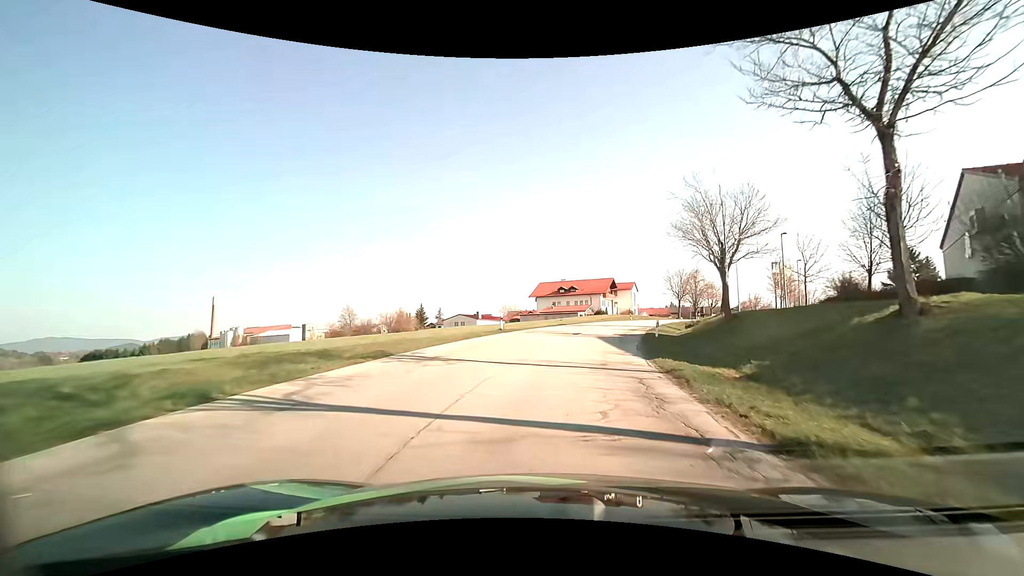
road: tertiary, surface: asphalt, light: Day
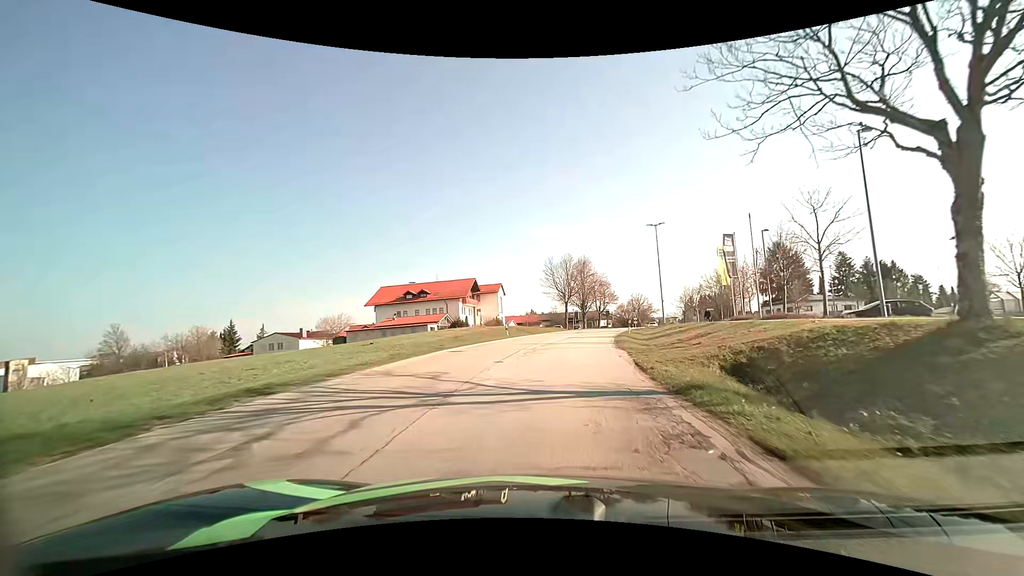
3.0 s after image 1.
(+4.7, +33.4) m; +15°
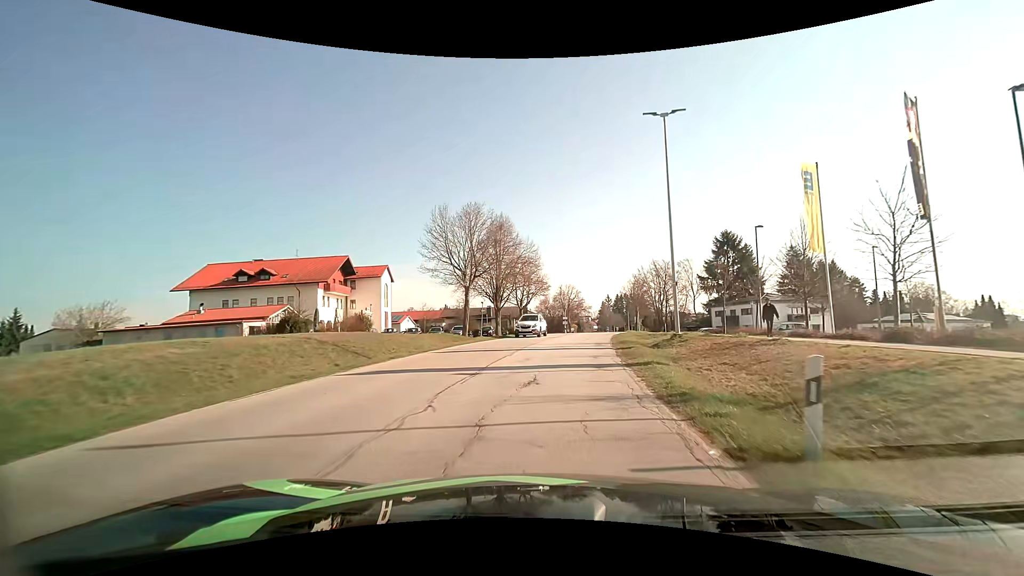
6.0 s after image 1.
(+2.8, +30.6) m; +10°
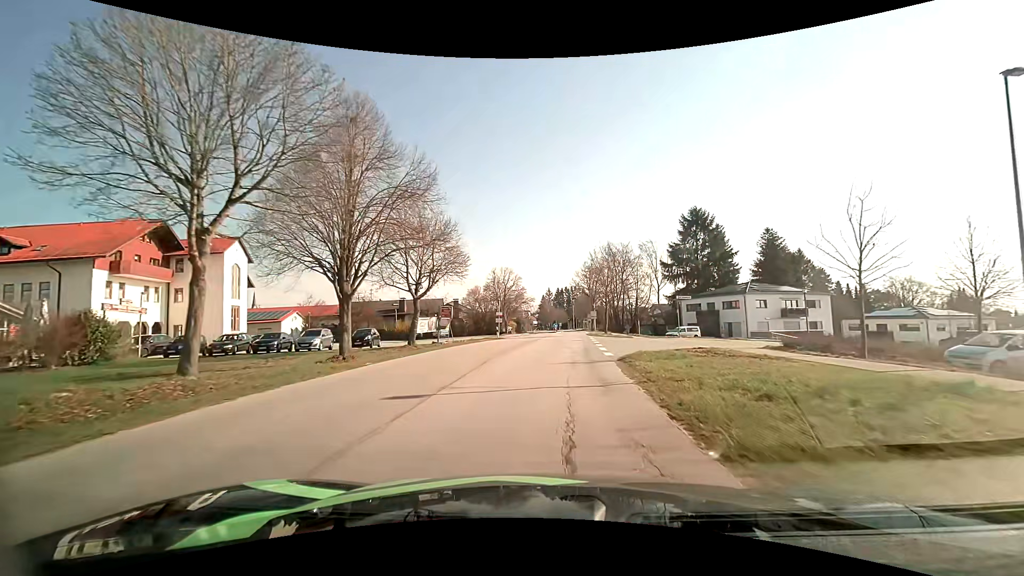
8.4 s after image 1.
(+1.9, +25.0) m; +7°
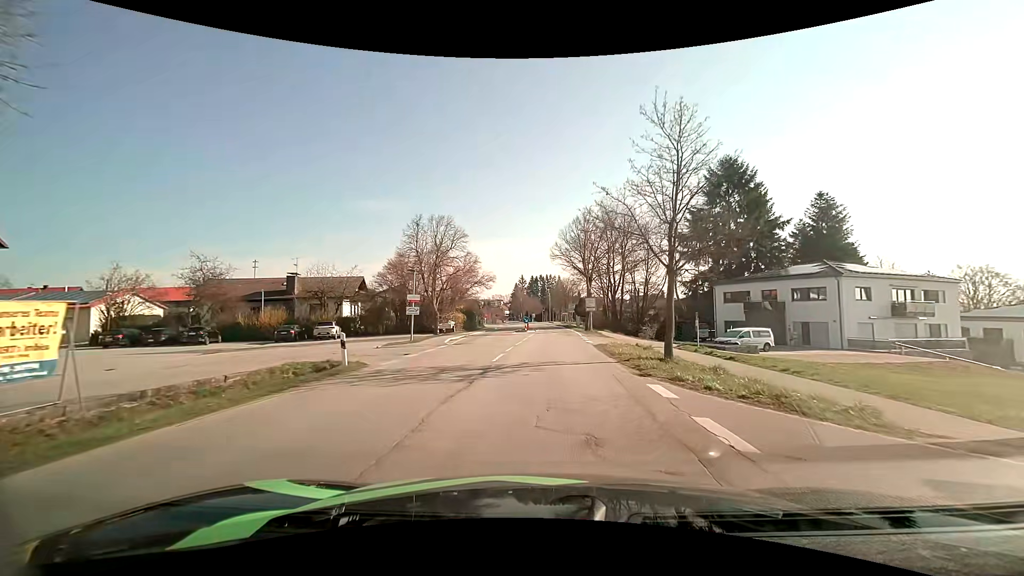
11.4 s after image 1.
(+1.0, +29.6) m; +3°
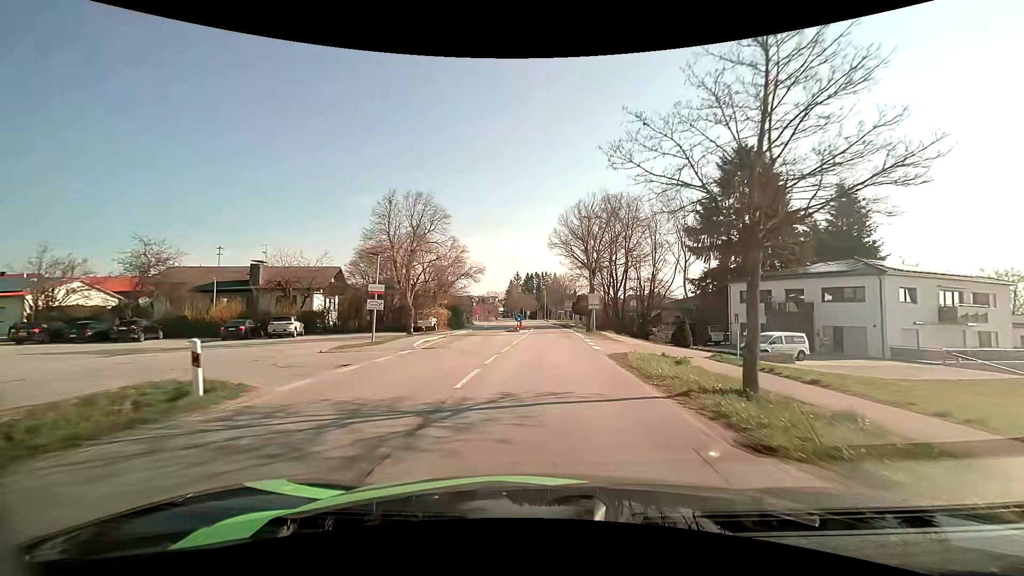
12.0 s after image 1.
(0.0, +6.1) m; +1°
